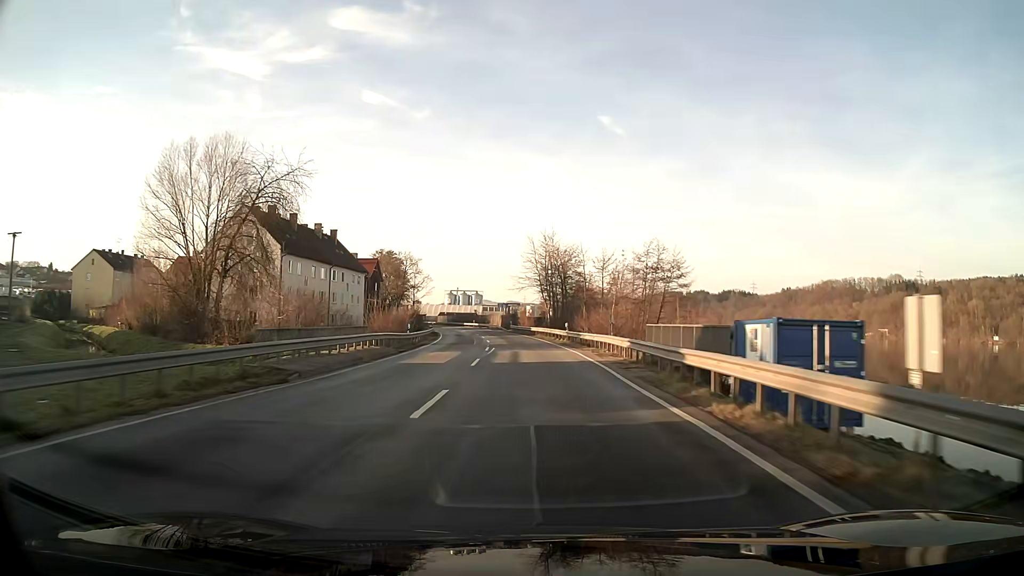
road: primary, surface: asphalt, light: Day
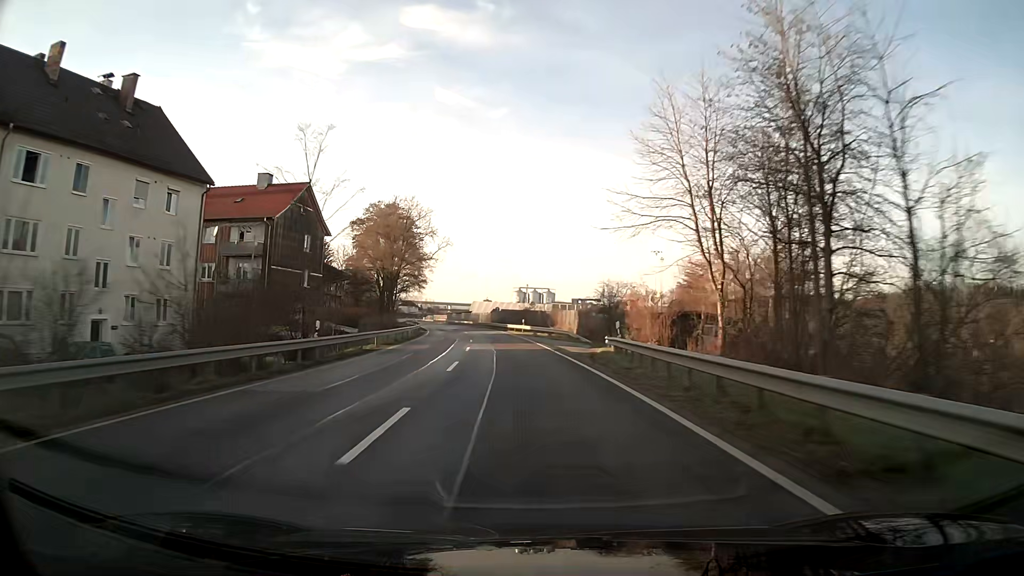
(-3.2, +63.7) m; -6°
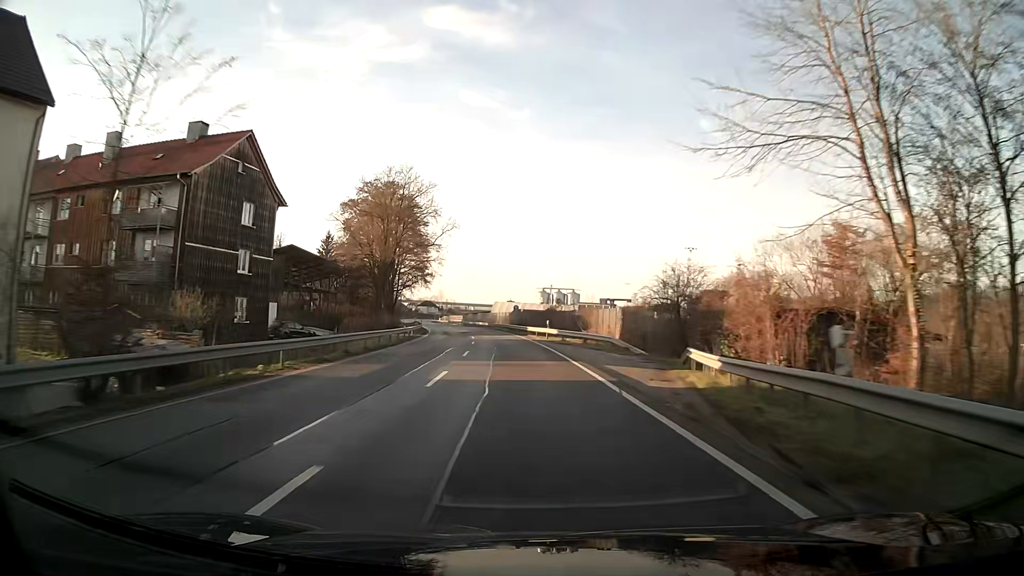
(-0.3, +16.0) m; -2°
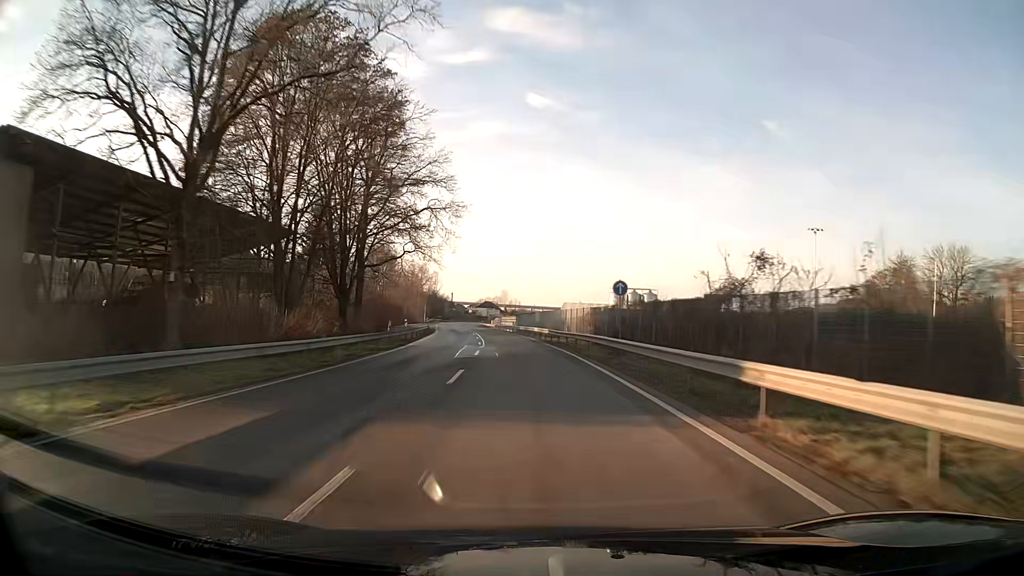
(-2.7, +47.7) m; -6°
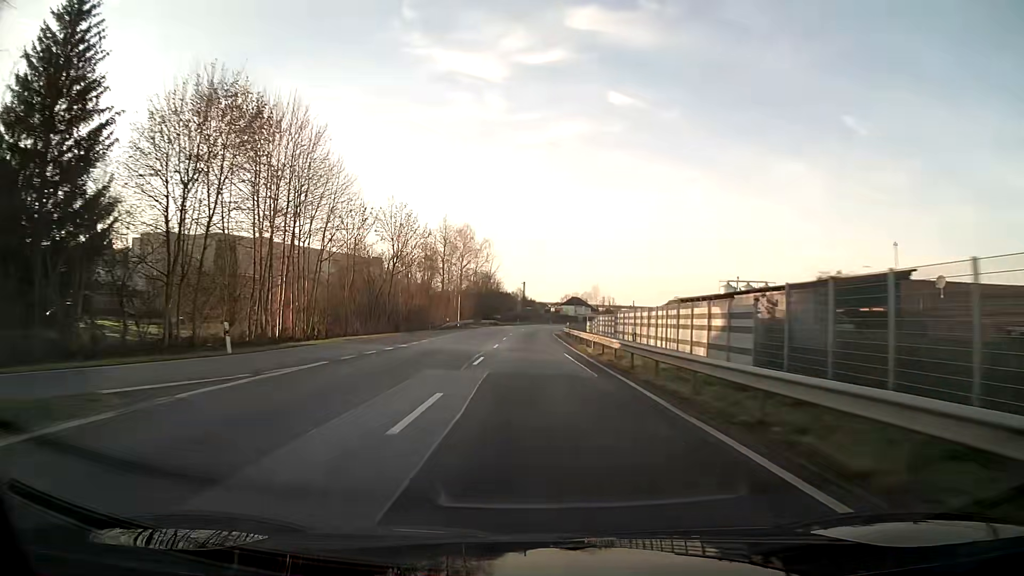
(-5.4, +79.6) m; -7°
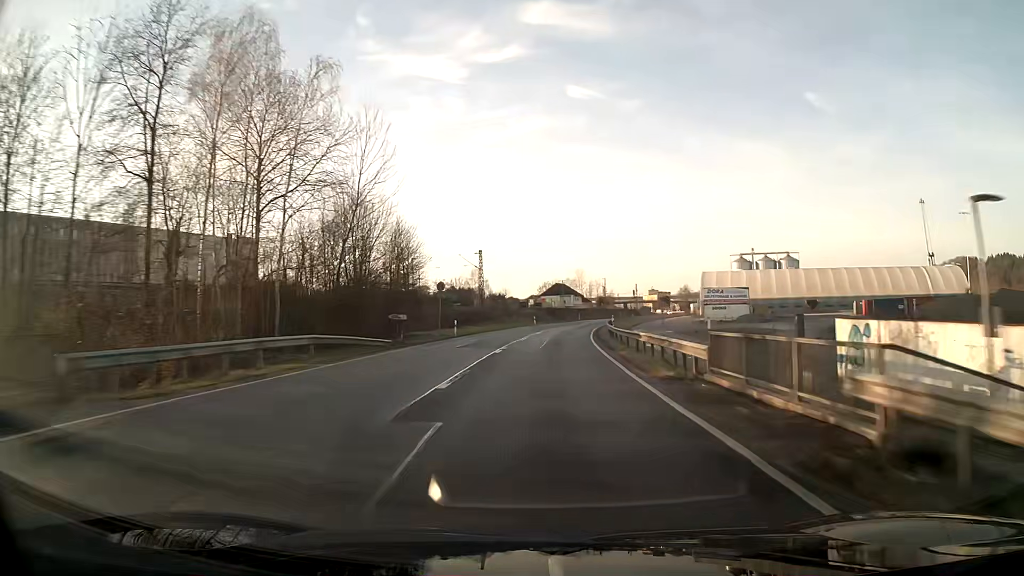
(+0.8, +79.9) m; +3°
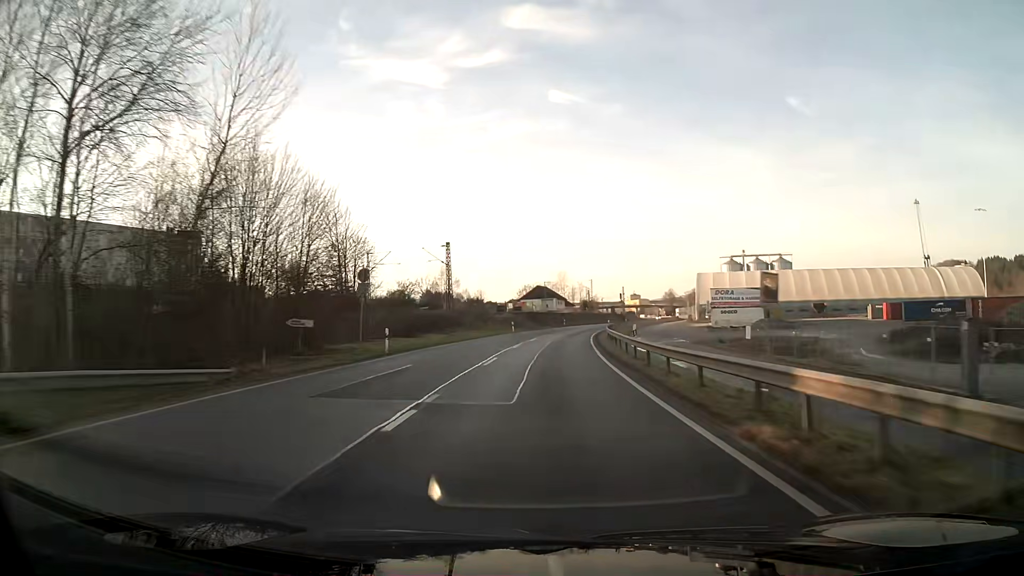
(+0.3, +16.0) m; +2°
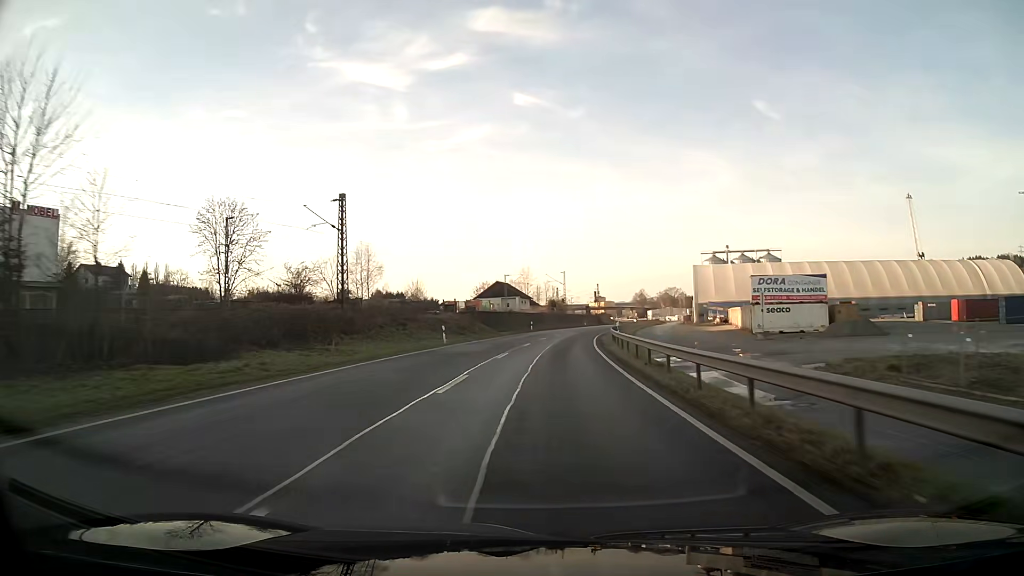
(+1.0, +31.9) m; +4°
